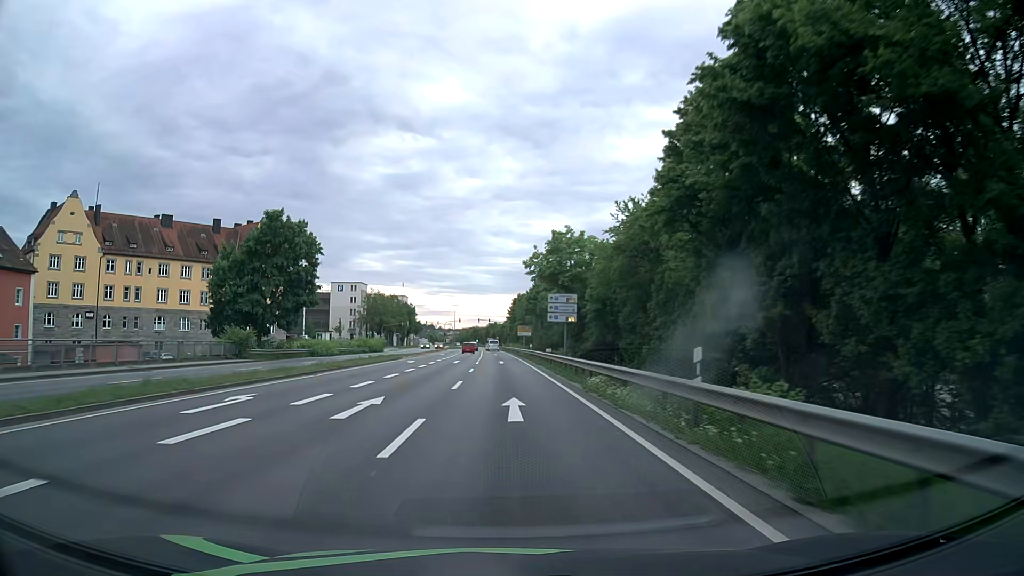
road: primary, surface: asphalt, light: Day
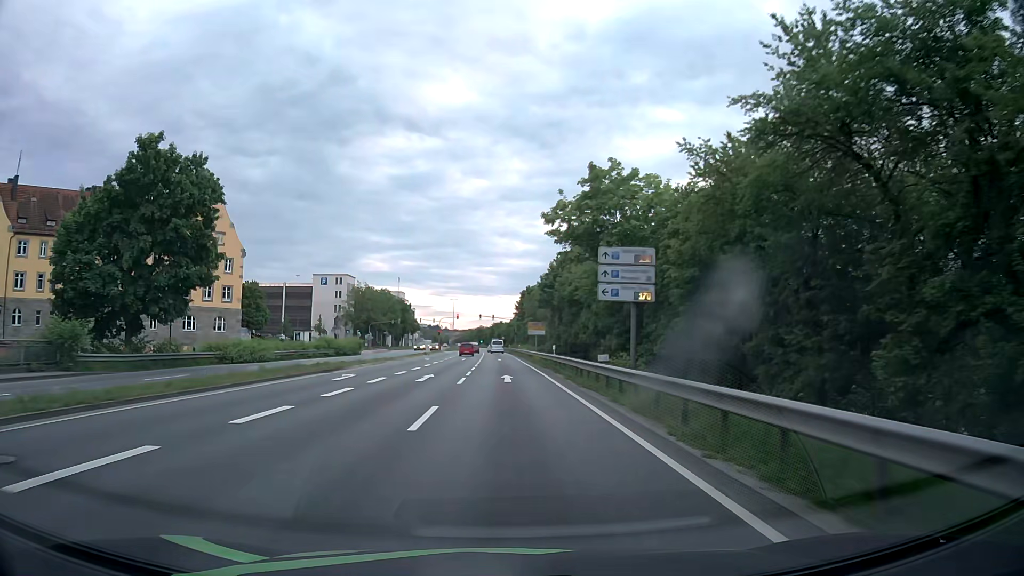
(-0.1, +21.5) m; -1°
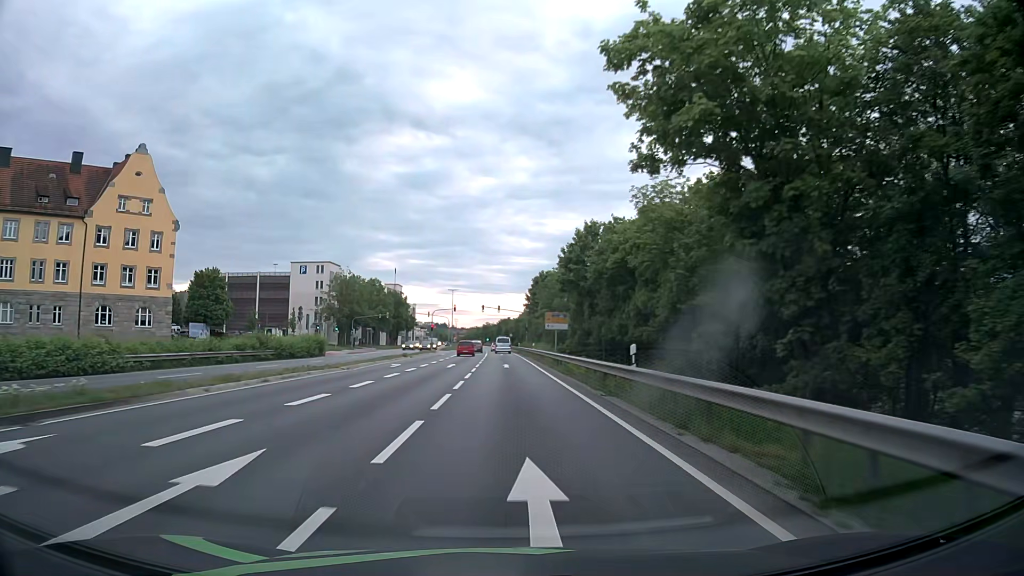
(0.0, +21.1) m; -1°
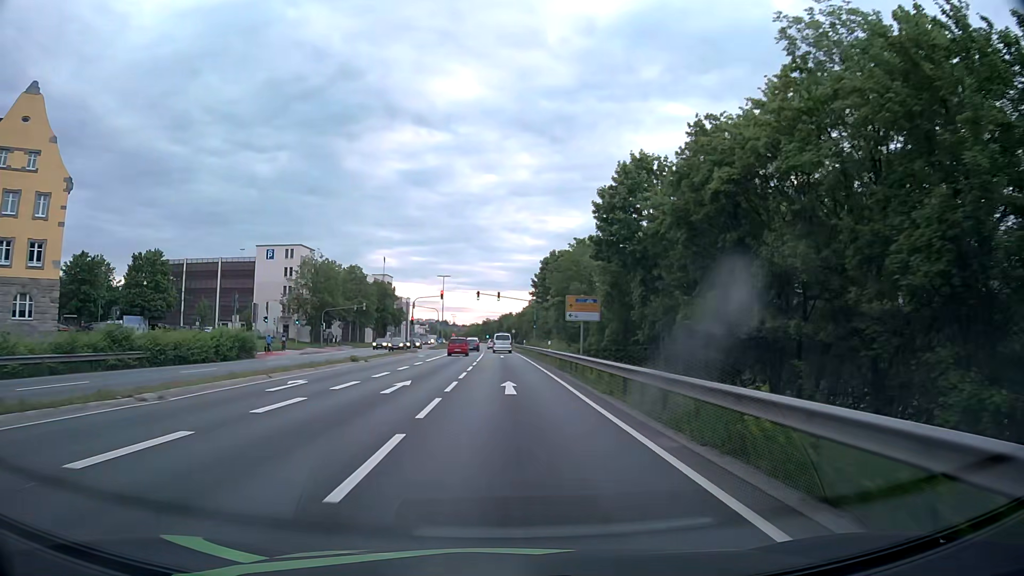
(0.0, +19.6) m; 0°
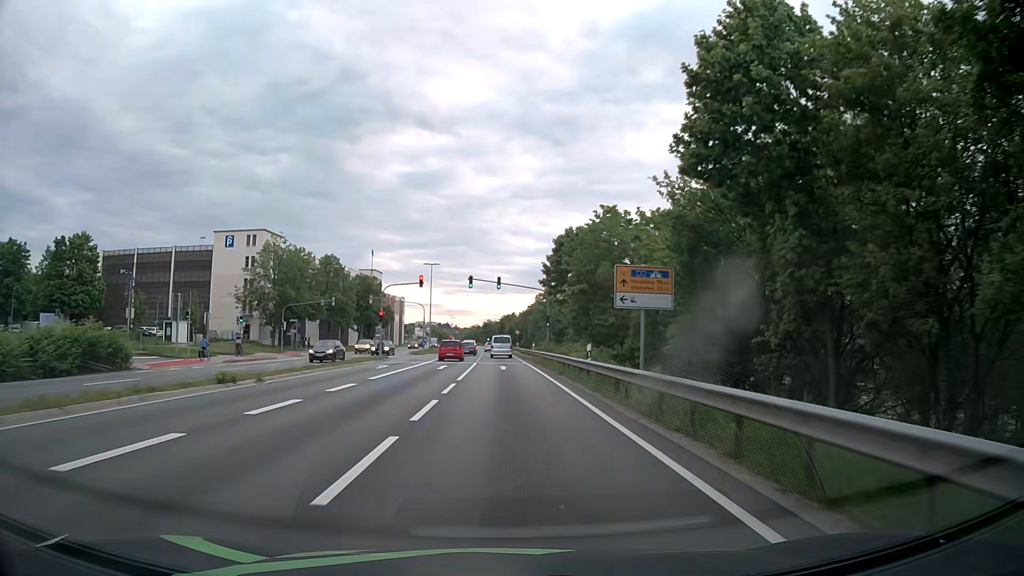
(0.0, +18.0) m; 0°
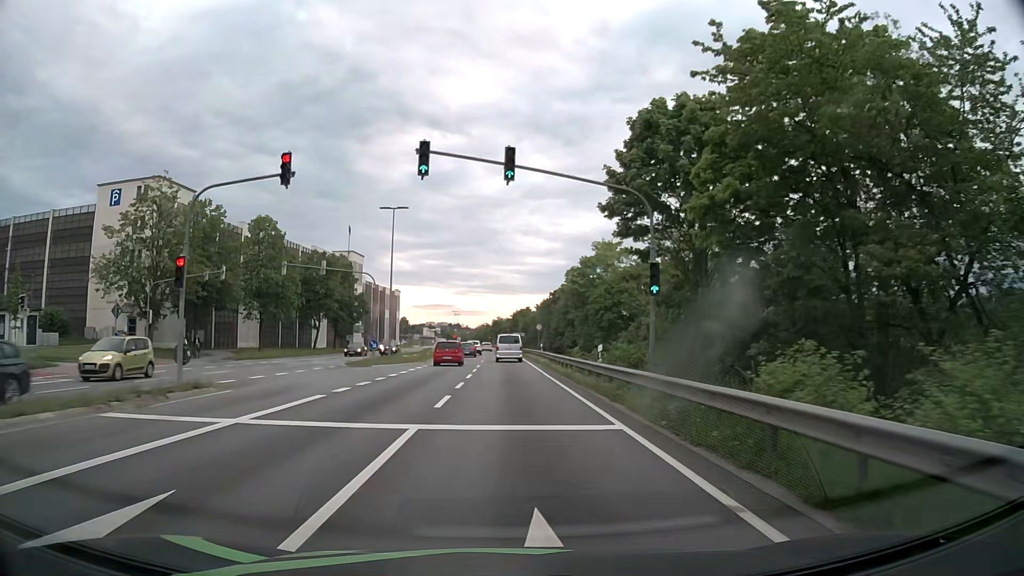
(-0.2, +32.9) m; -1°
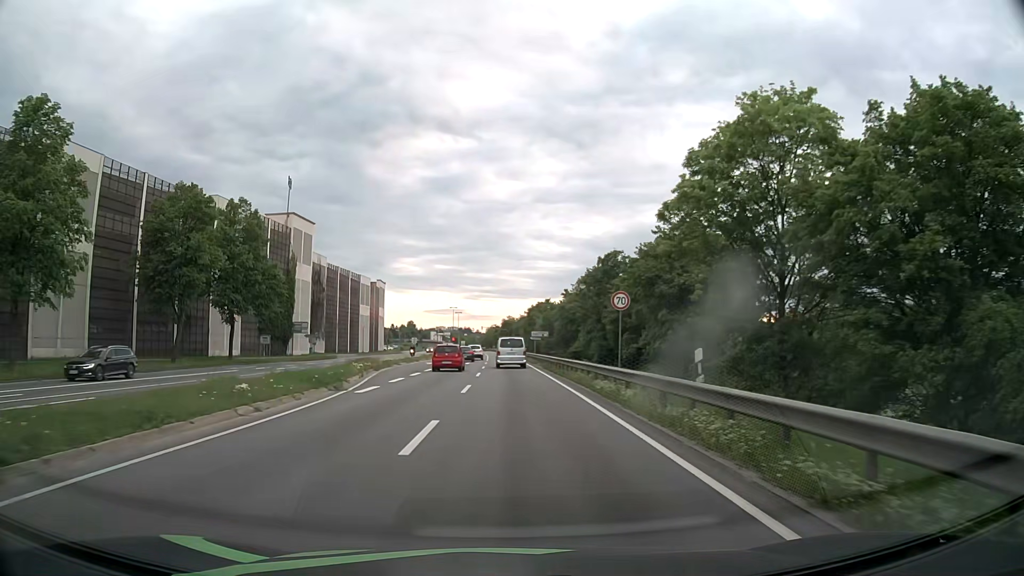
(-0.4, +40.1) m; -1°
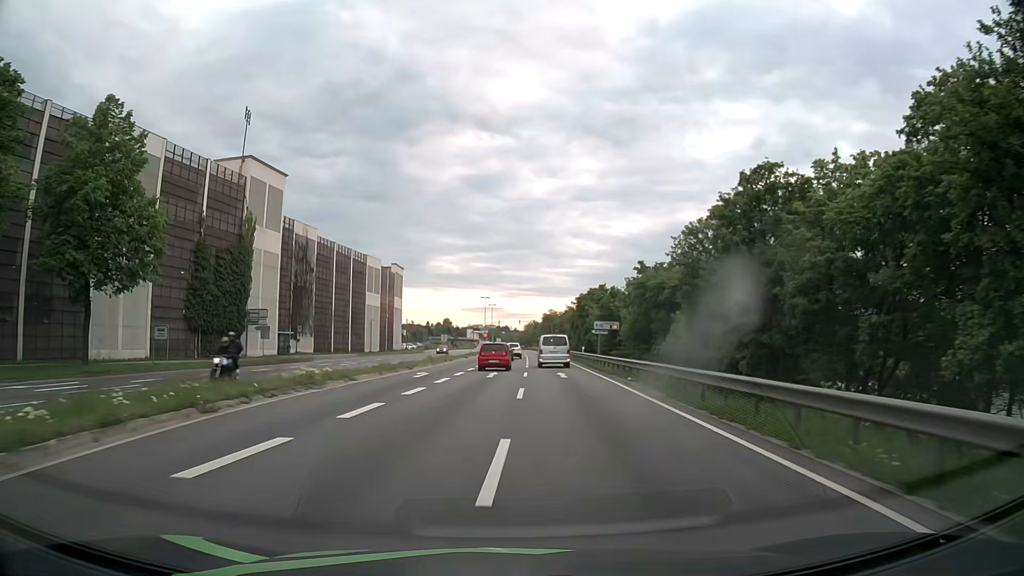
(-0.7, +25.7) m; -3°
(0, +10) (0, +20) (0, +30) (0, +40) (0, +50) (0, +60) (+1, +70) (+1, +80) (+1, +90) (+1, +100) m
